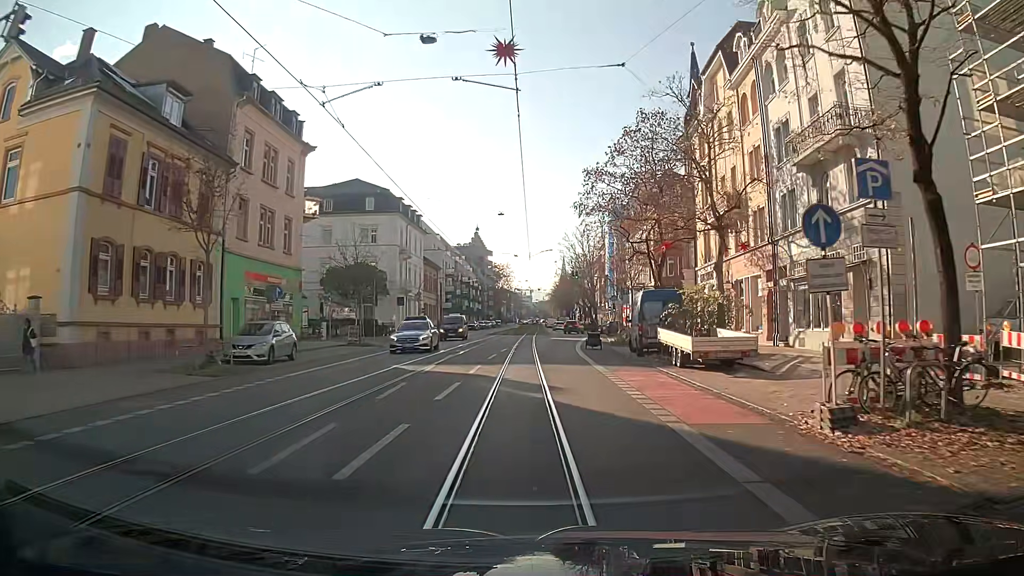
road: primary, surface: asphalt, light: Day
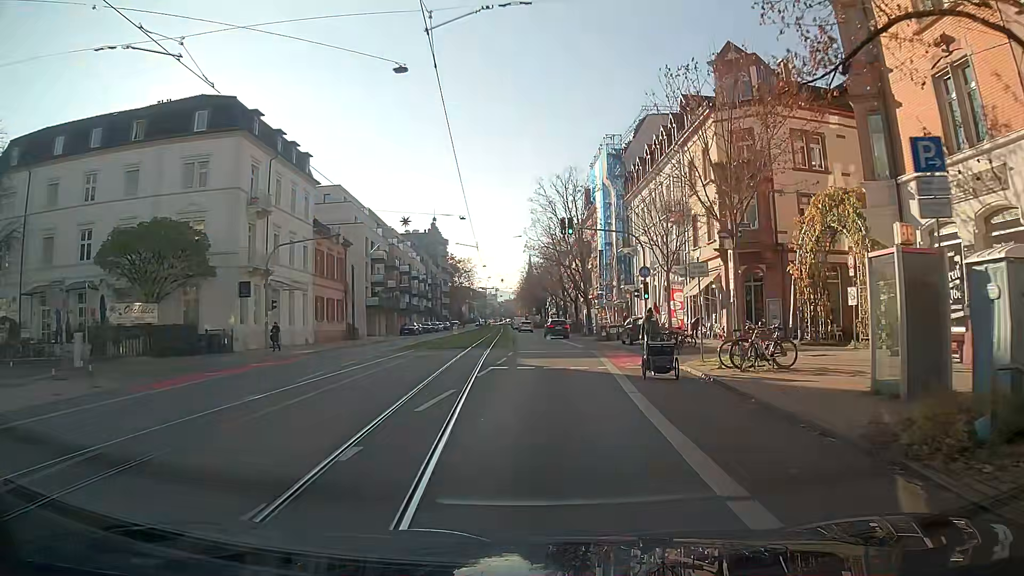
(+0.8, +32.6) m; +3°
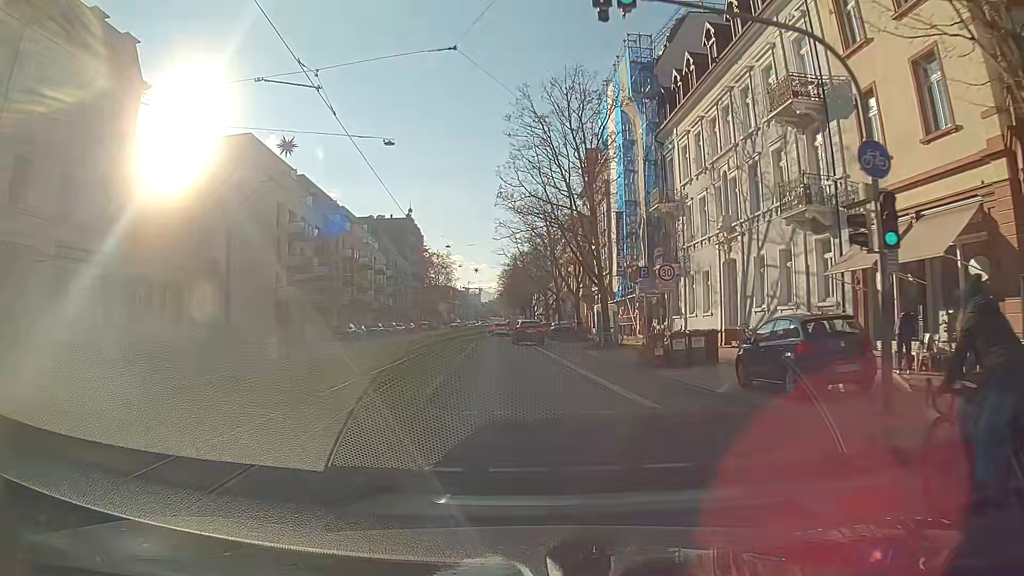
(+0.3, +24.5) m; +1°
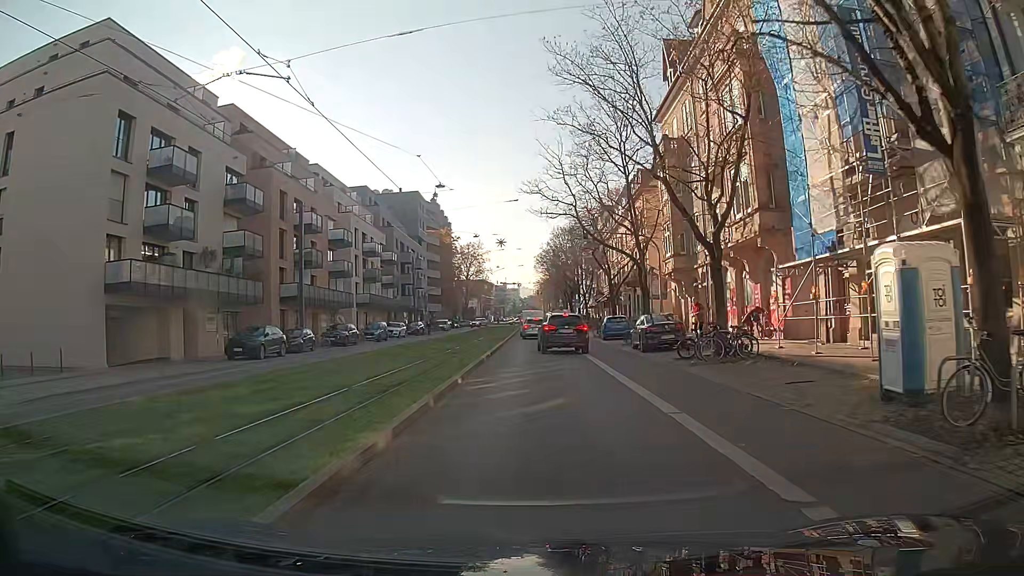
(-1.0, +28.5) m; -2°
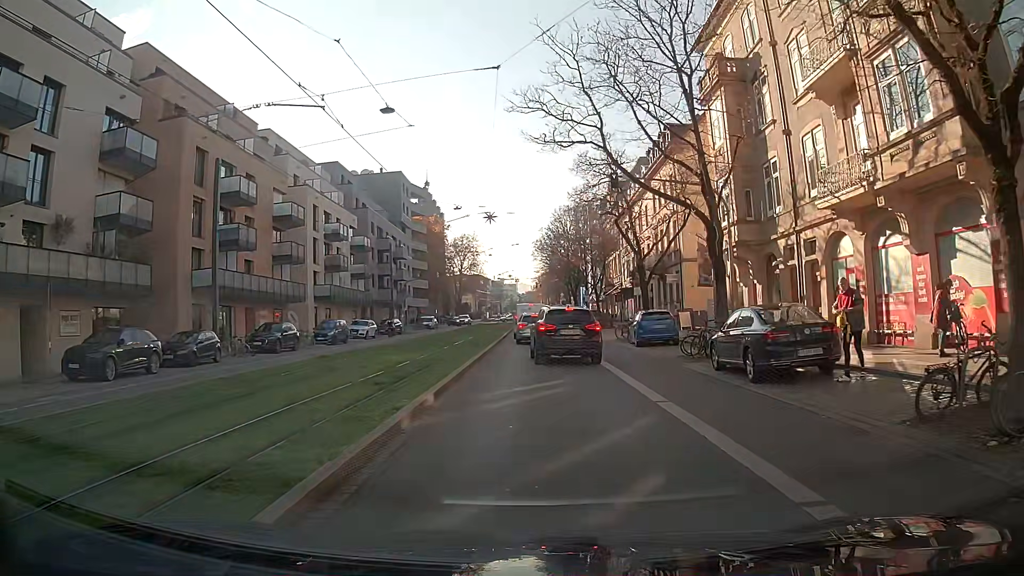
(-0.2, +13.3) m; -1°
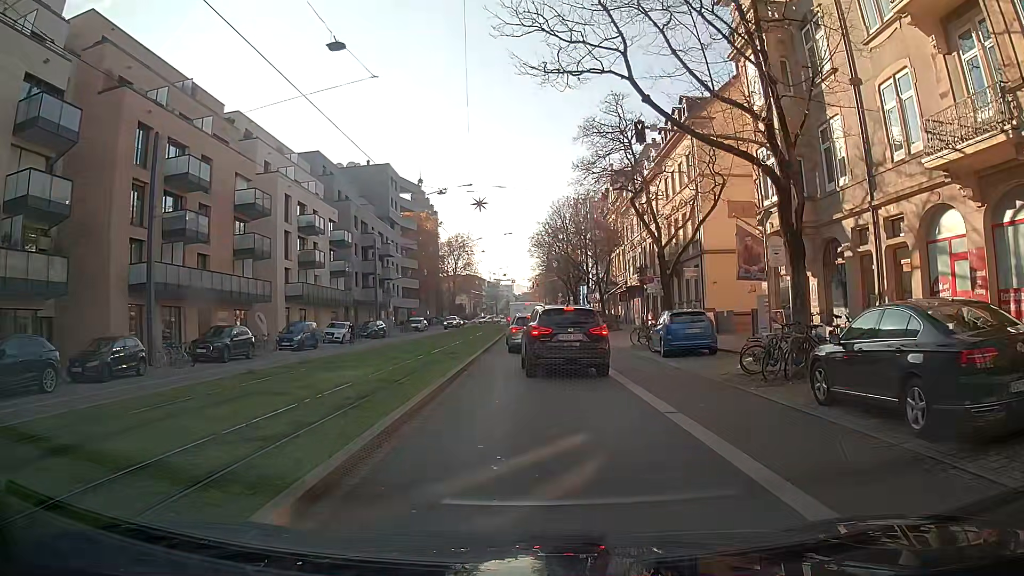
(0.0, +6.1) m; +1°
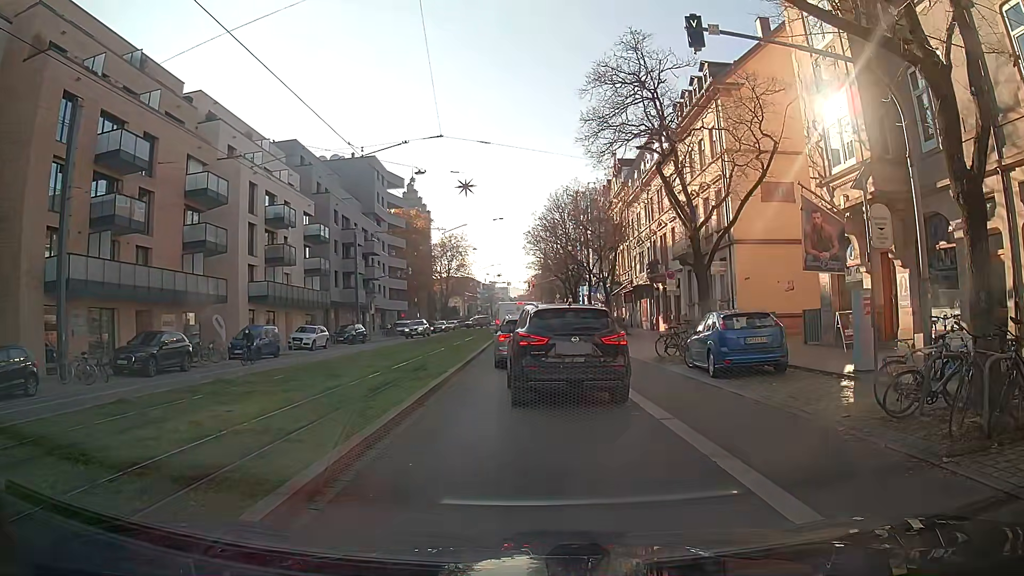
(-0.1, +6.2) m; -1°
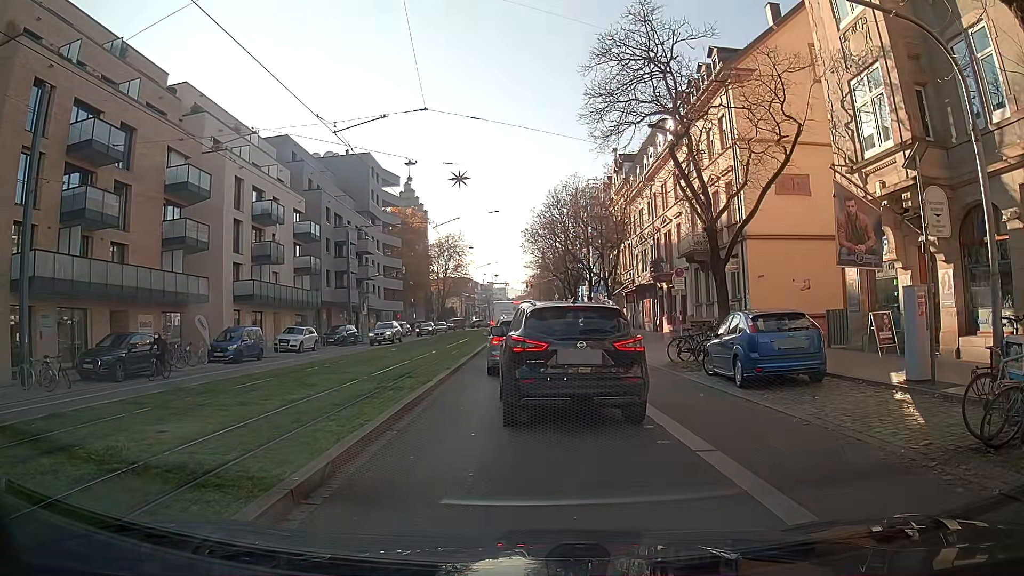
(0.0, +2.2) m; +2°
